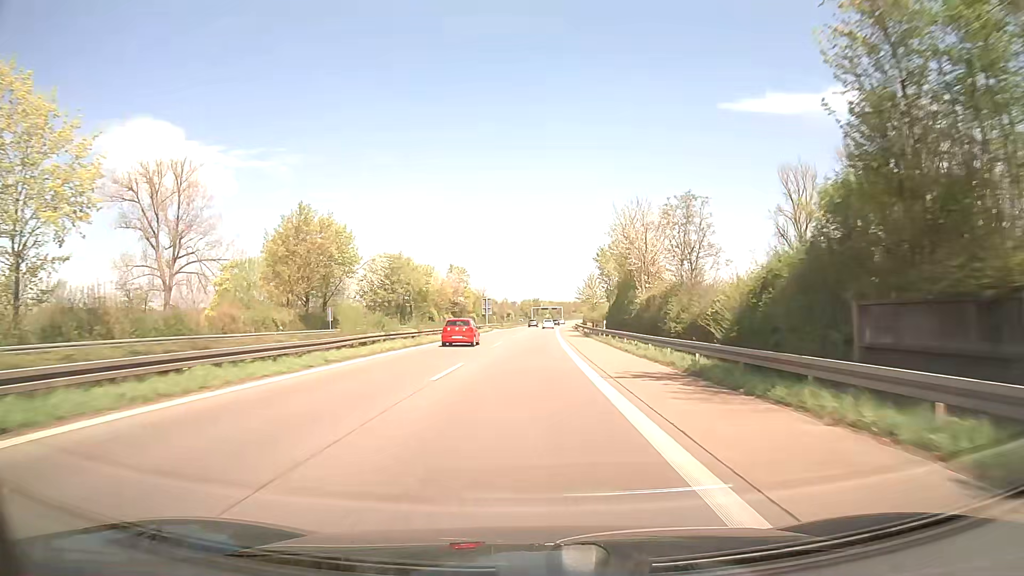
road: trunk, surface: asphalt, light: Day
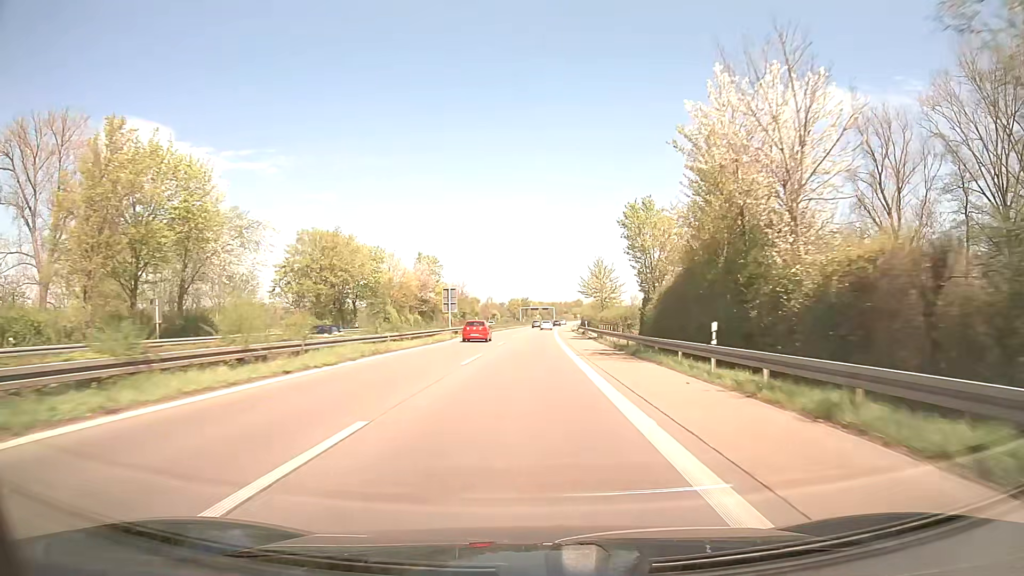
(+0.2, +30.3) m; +1°
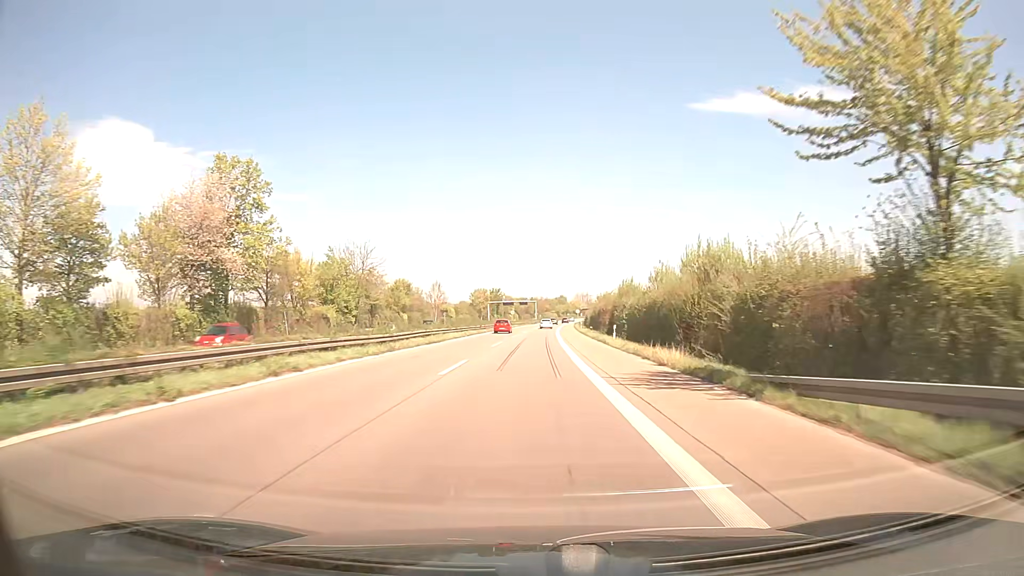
(+1.5, +77.0) m; +2°
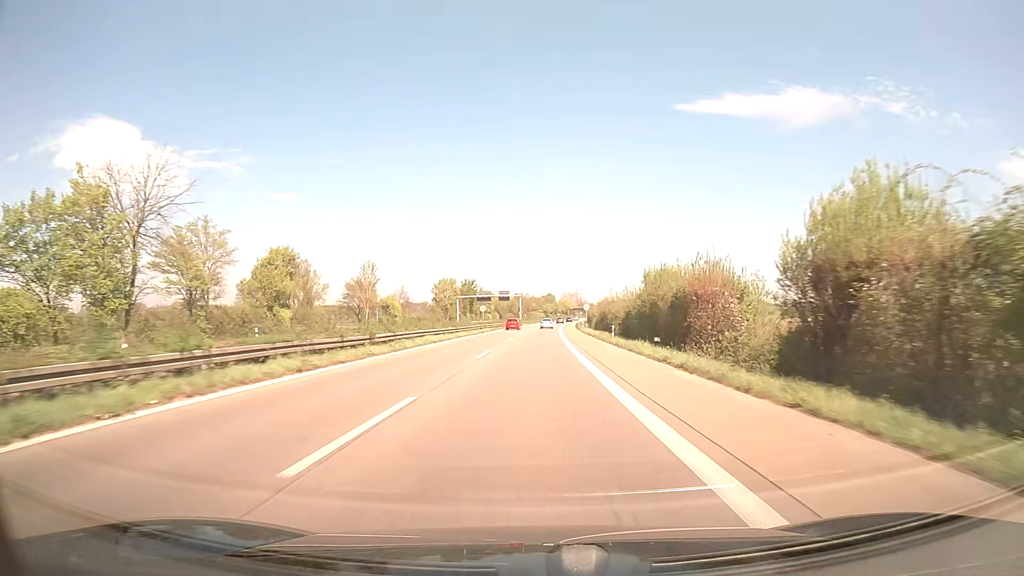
(+0.5, +46.9) m; +1°
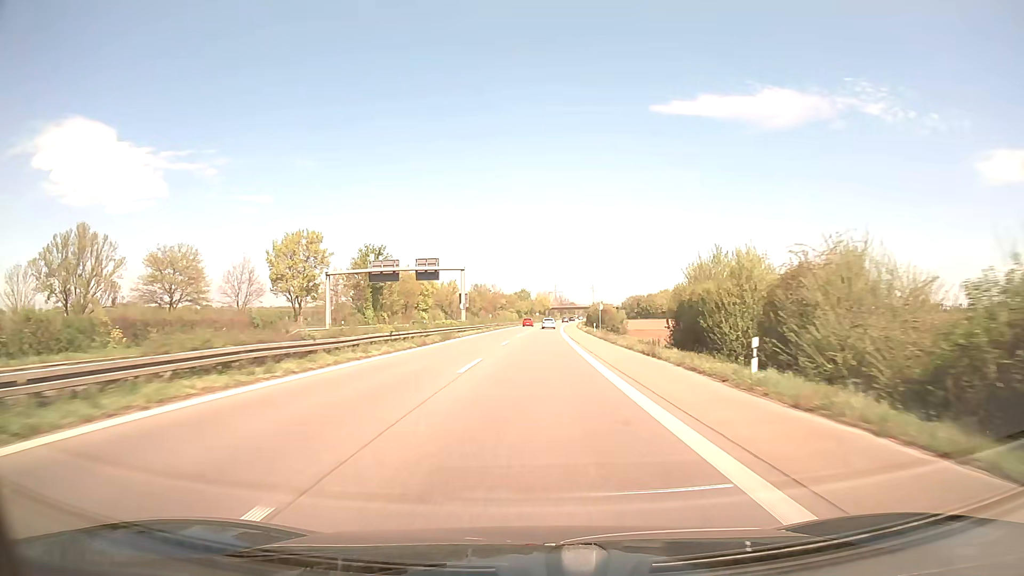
(+1.7, +79.2) m; +2°
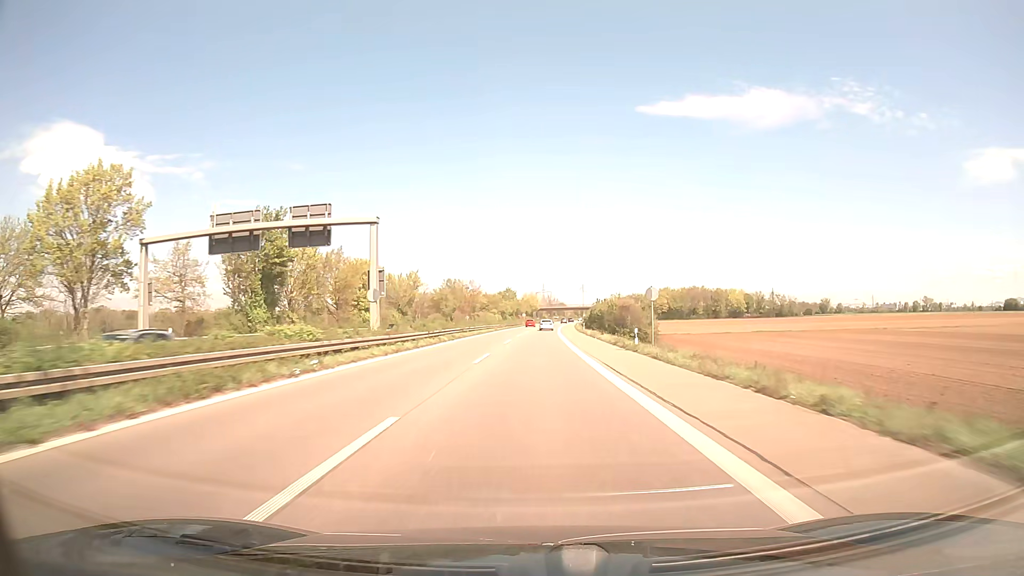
(+0.3, +32.0) m; +1°
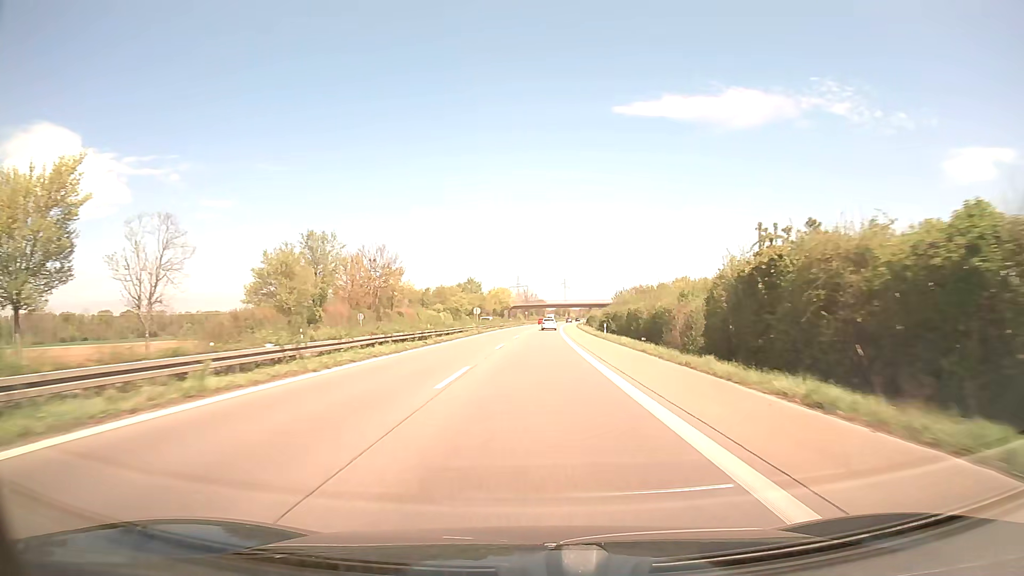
(+1.5, +80.6) m; +2°
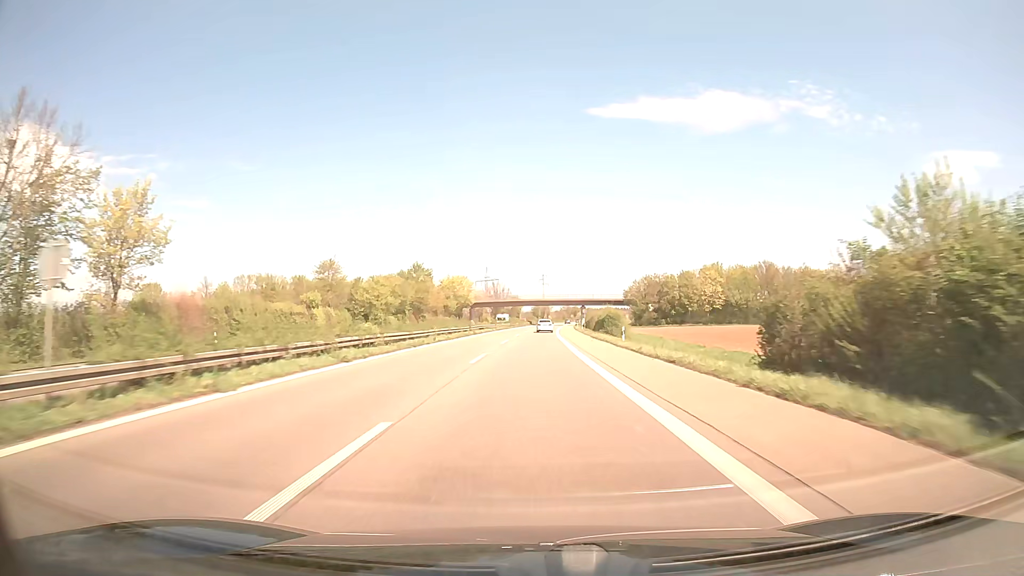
(+1.2, +64.9) m; +2°
(0, +10) (0, +20) (0, +30) (0, +40) (+1, +50) (+1, +60) (+1, +70) (+1, +80) (+2, +90) (+2, +100) m
